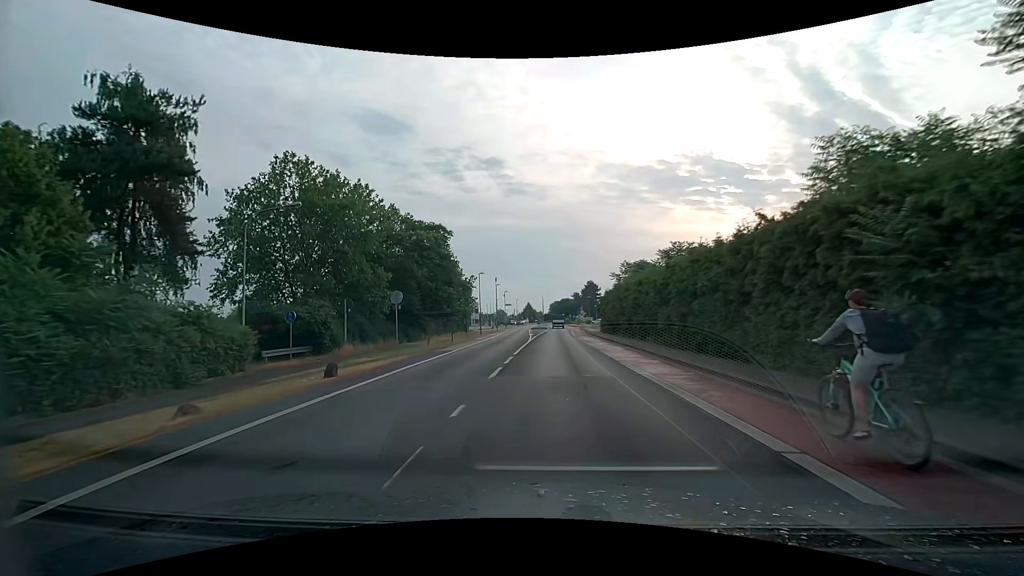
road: tertiary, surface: asphalt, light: Day
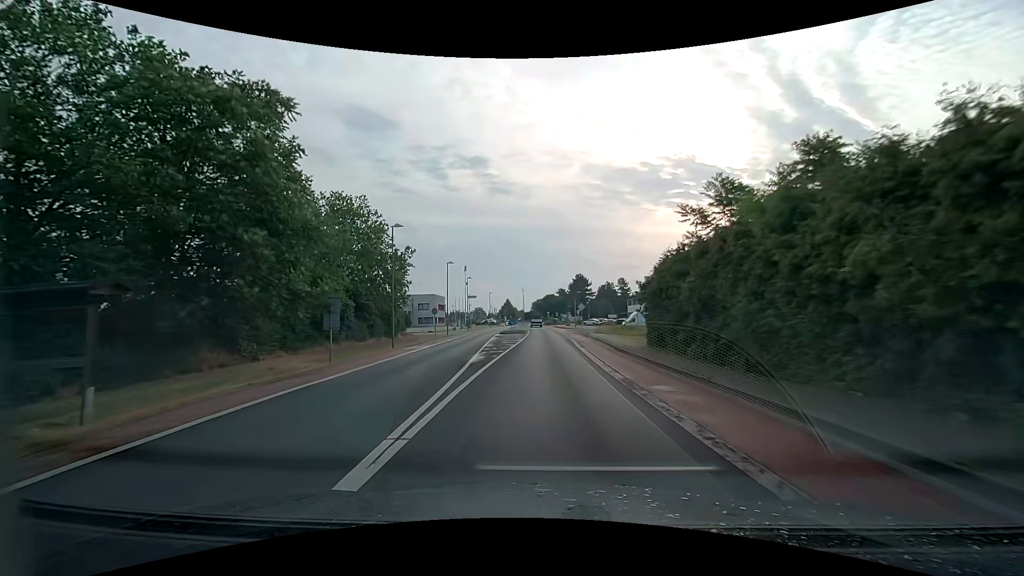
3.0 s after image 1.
(+0.5, +32.0) m; +2°
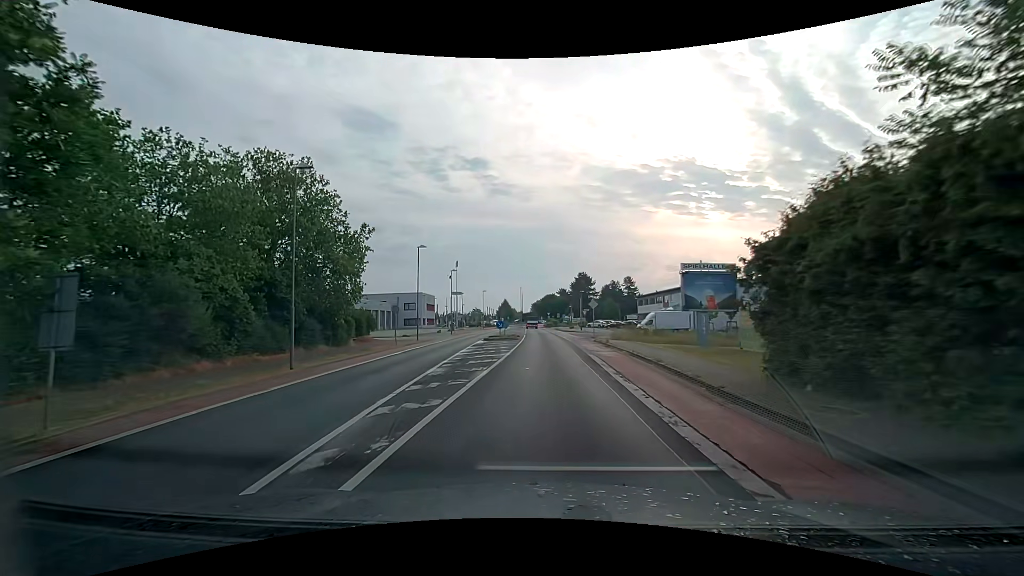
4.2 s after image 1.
(0.0, +13.1) m; 0°
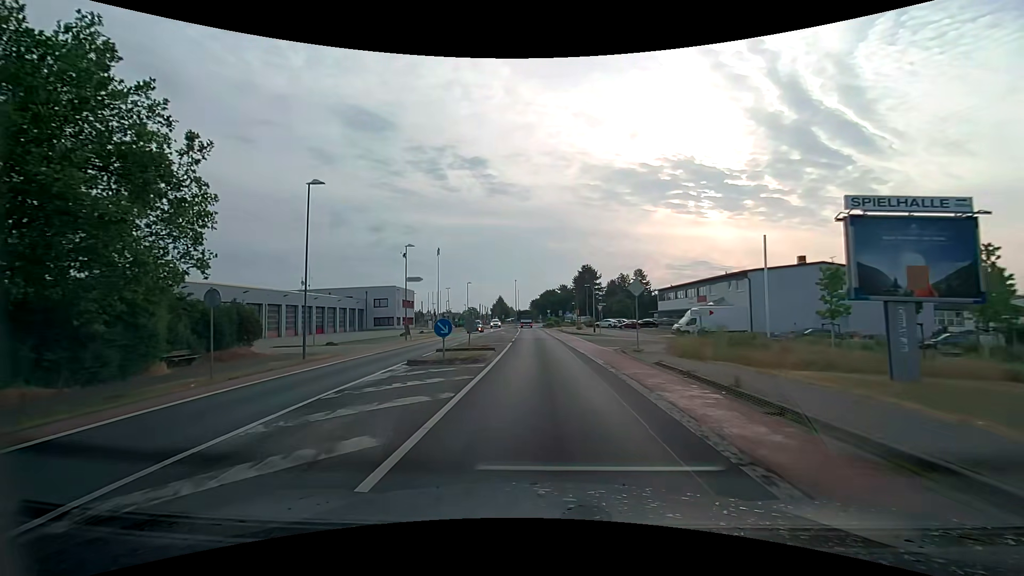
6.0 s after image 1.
(0.0, +20.0) m; 0°
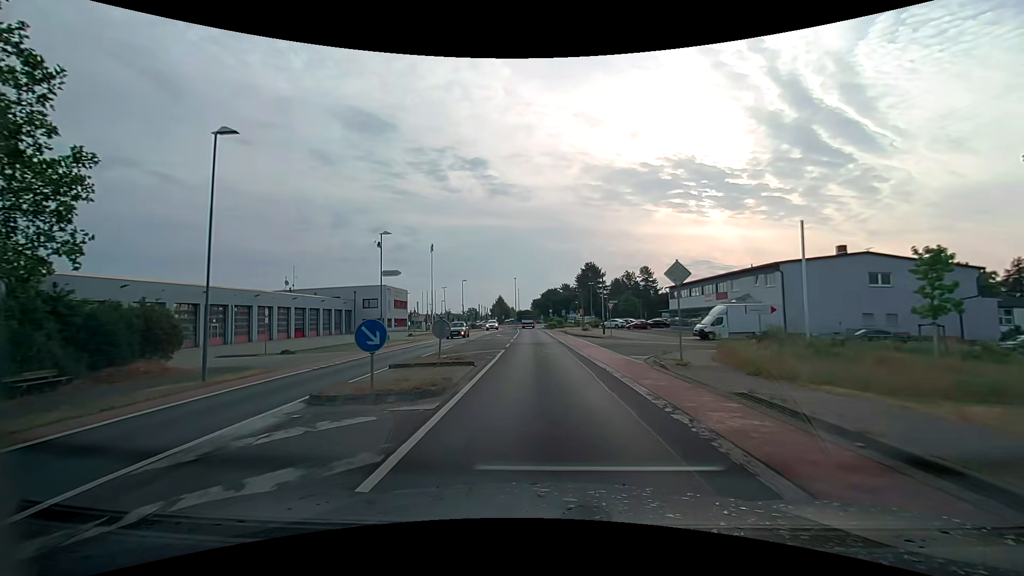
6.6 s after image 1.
(0.0, +6.7) m; 0°
